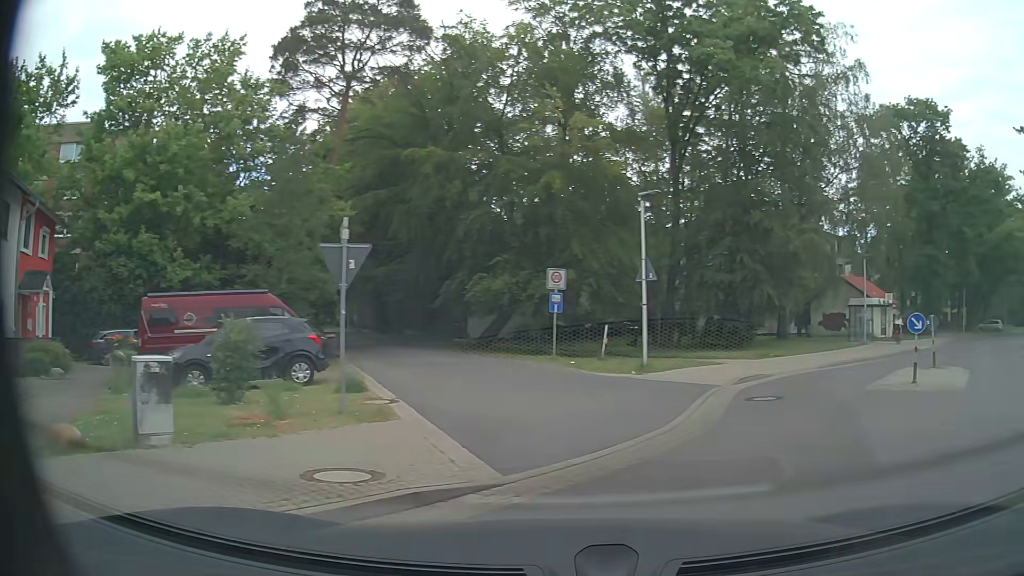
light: Day
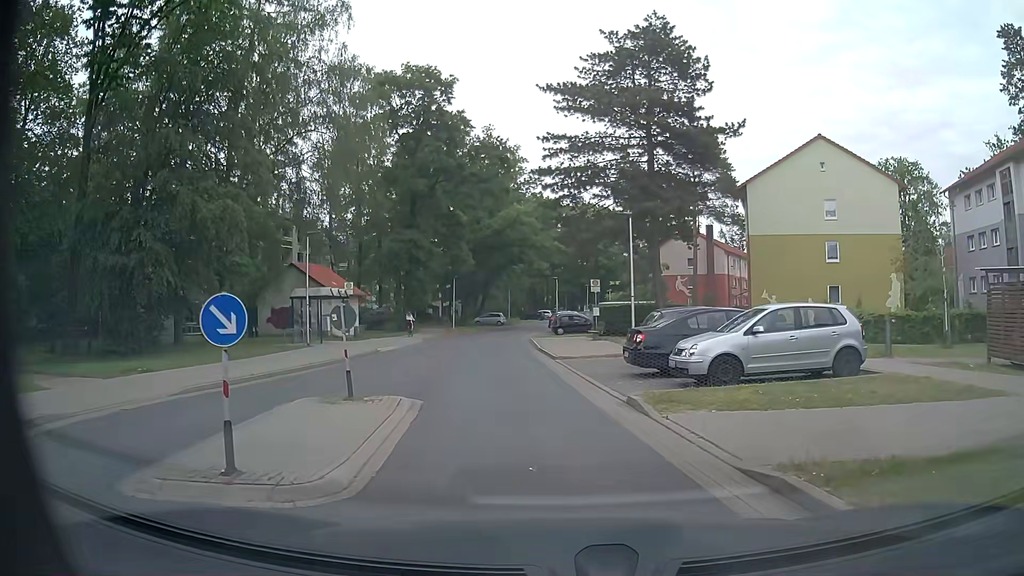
(+4.7, +8.0) m; +42°
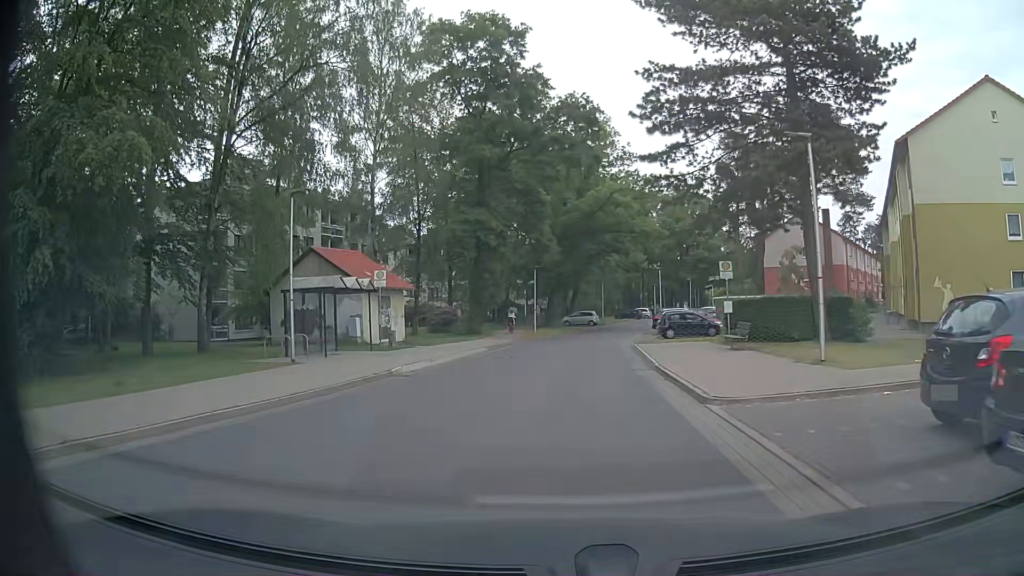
(-0.6, +11.3) m; -9°
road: residential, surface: asphalt
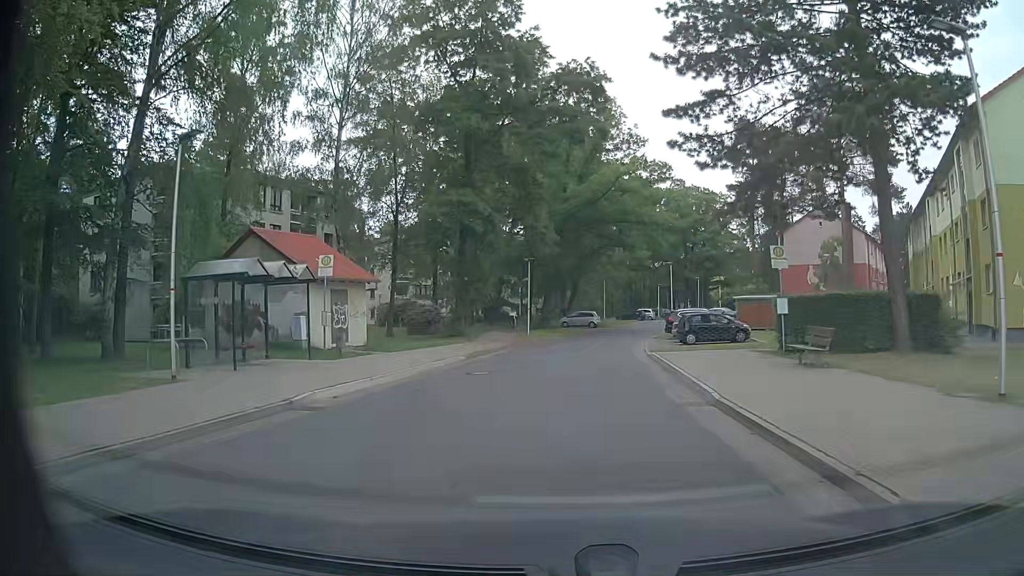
(+0.1, +6.8) m; +1°
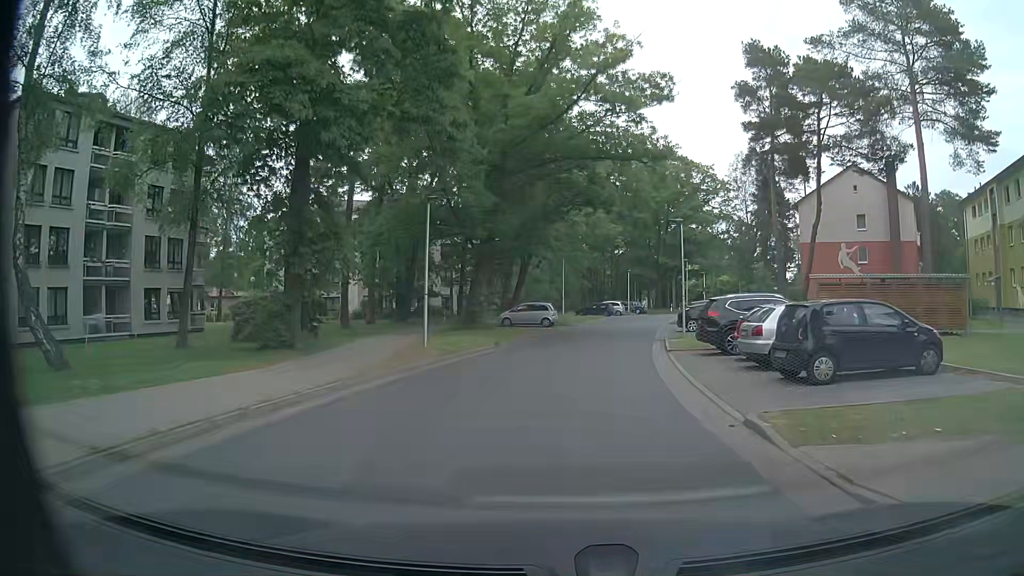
(+0.5, +20.6) m; +4°
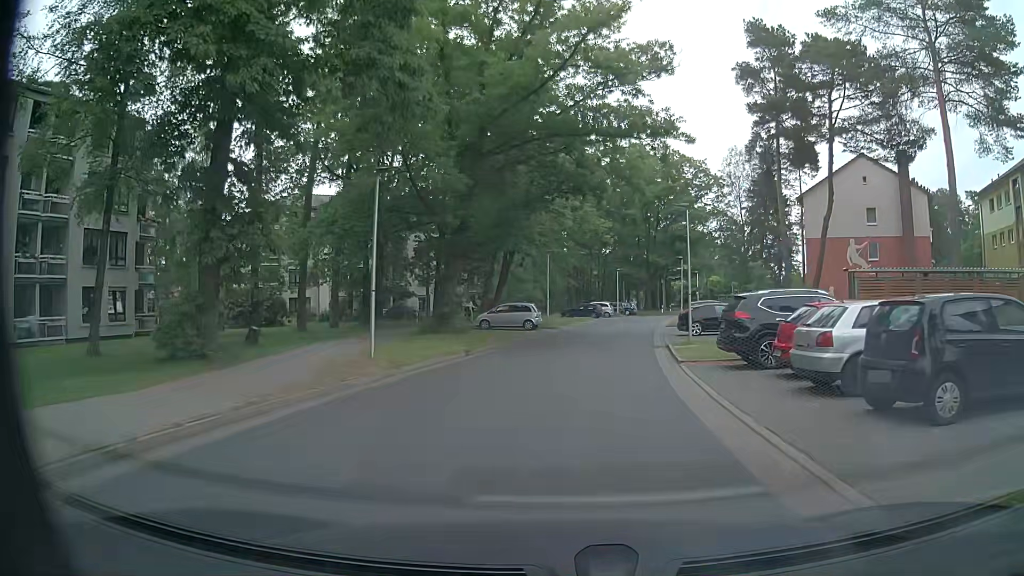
(0.0, +4.6) m; +2°
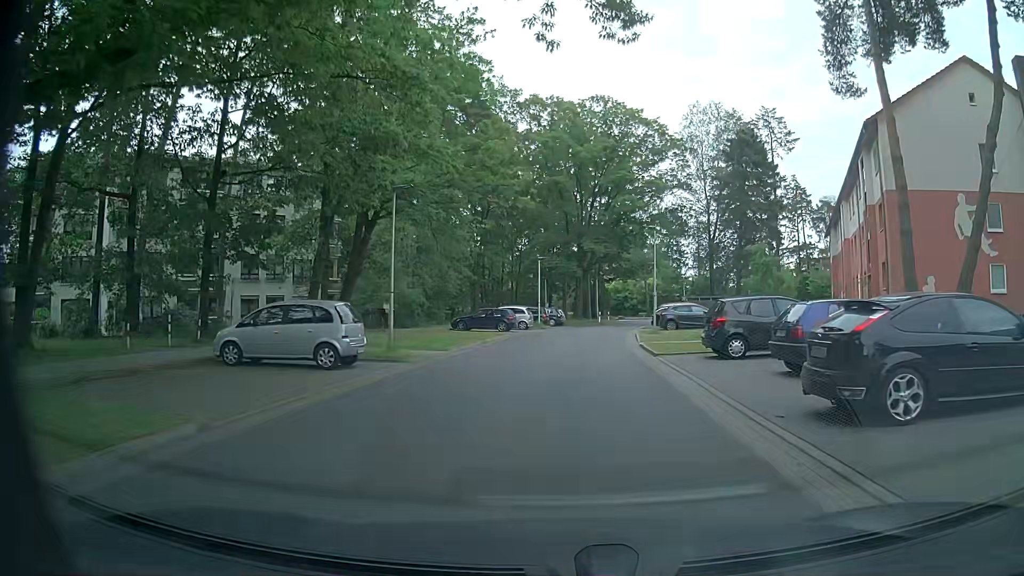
(+1.0, +24.7) m; +6°
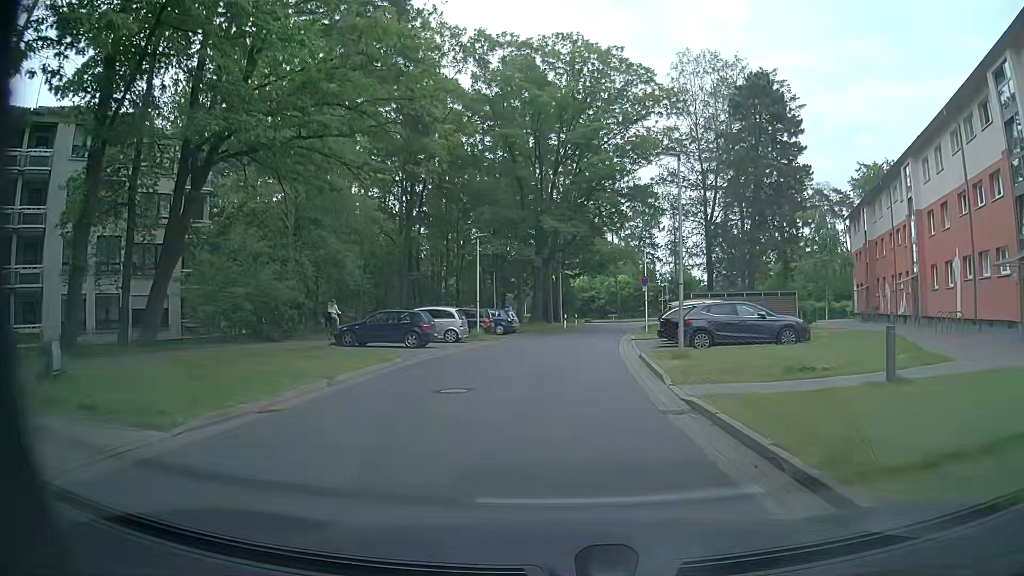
(+0.6, +15.9) m; +5°
